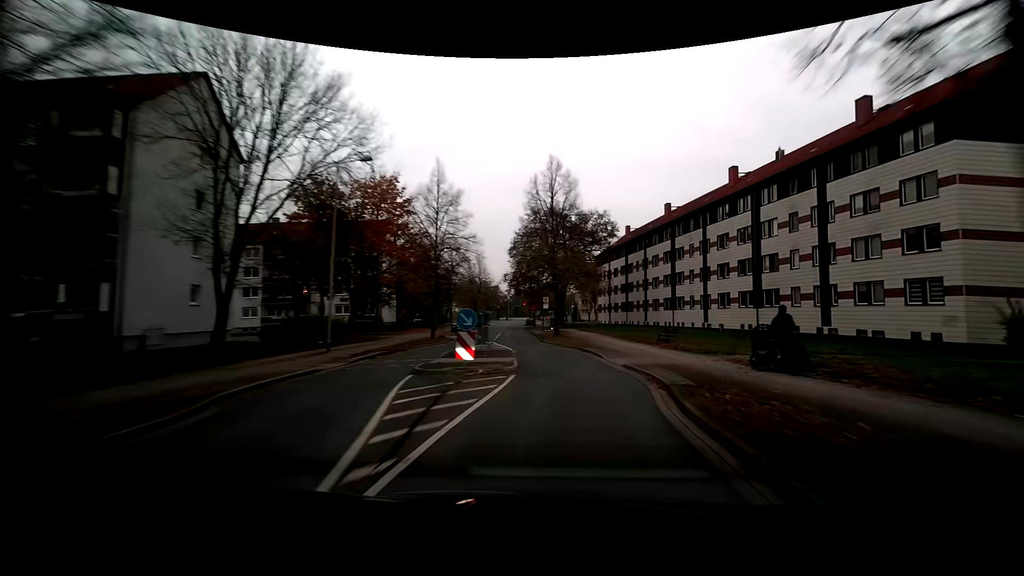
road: residential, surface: asphalt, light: Day
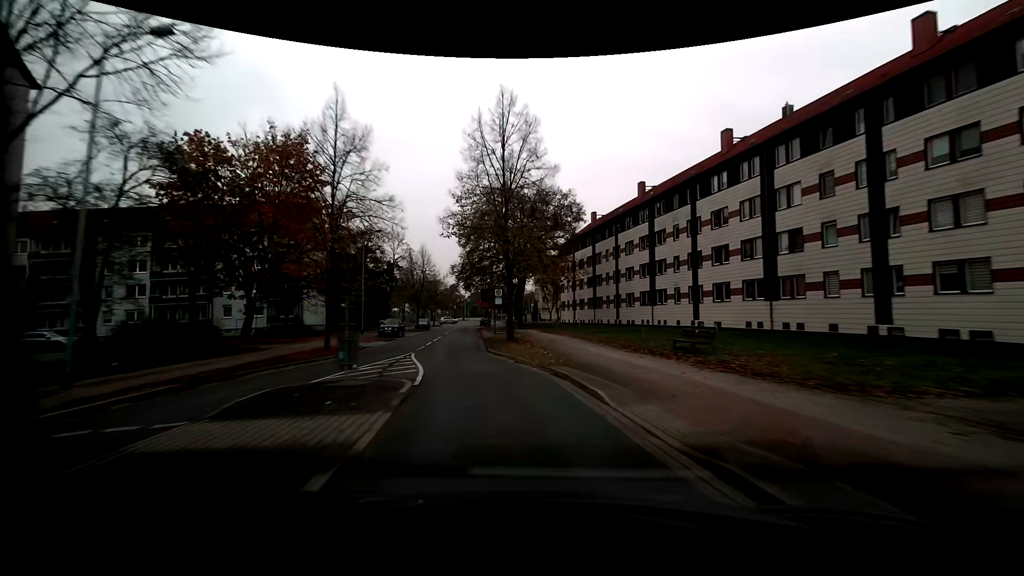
(+0.6, +11.1) m; +5°
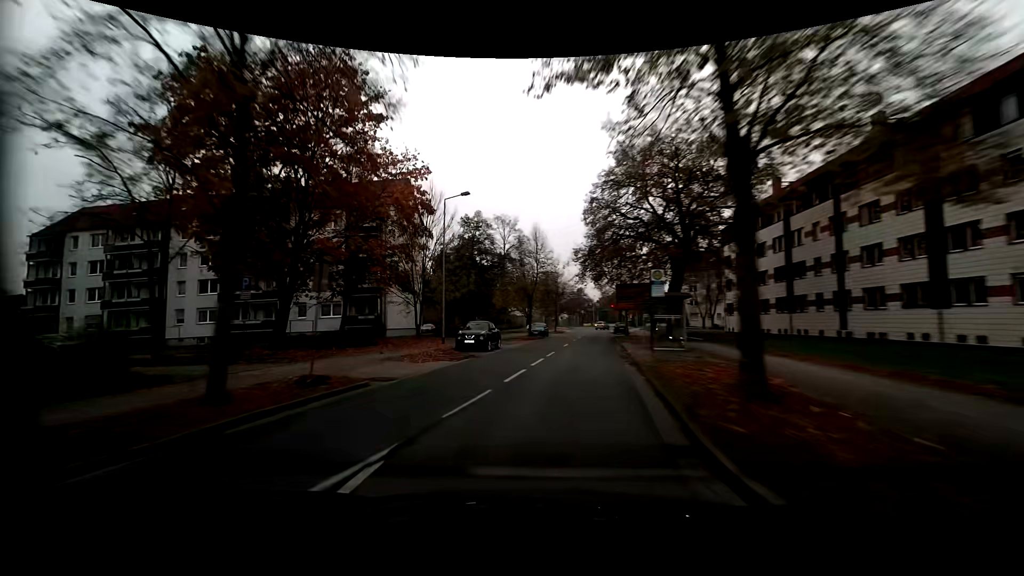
(-2.2, +16.9) m; -15°
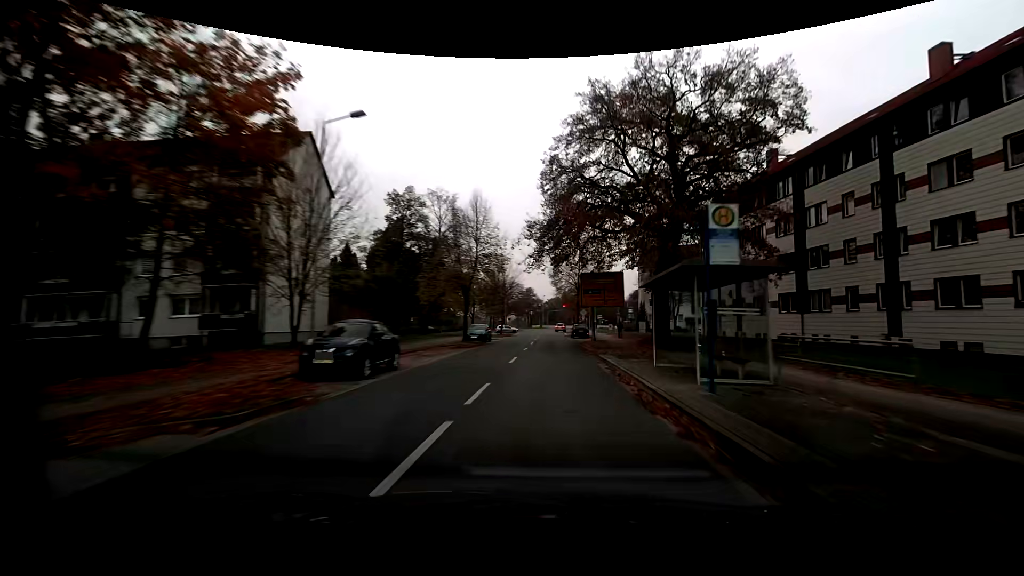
(+0.6, +12.4) m; +7°
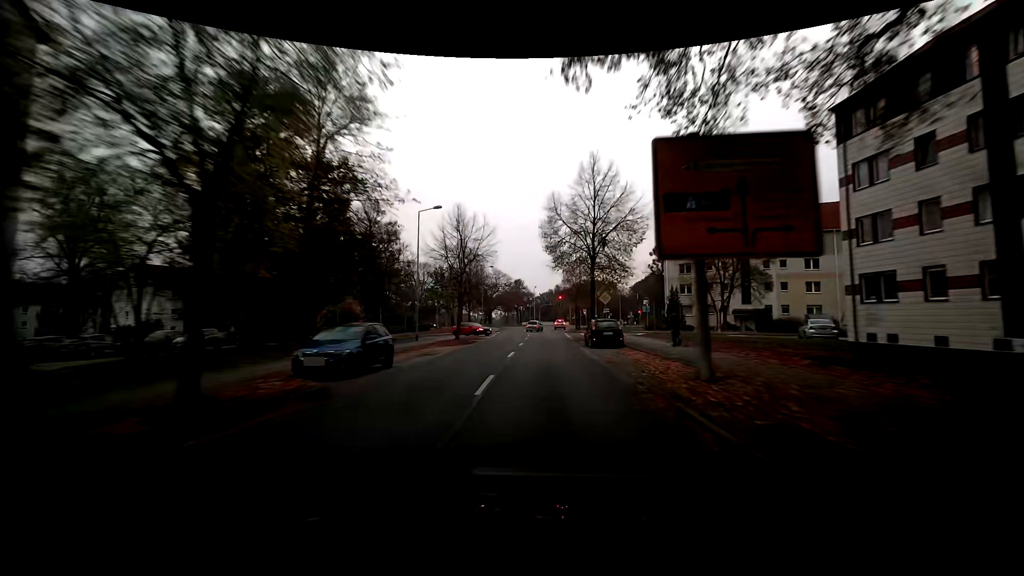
(+0.4, +26.0) m; +1°
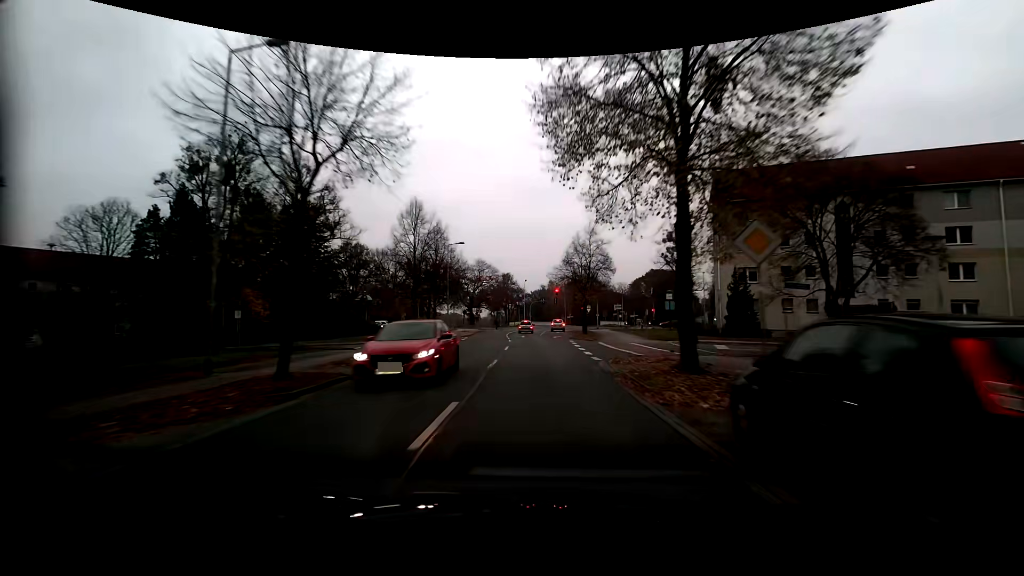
(+0.1, +21.7) m; 0°
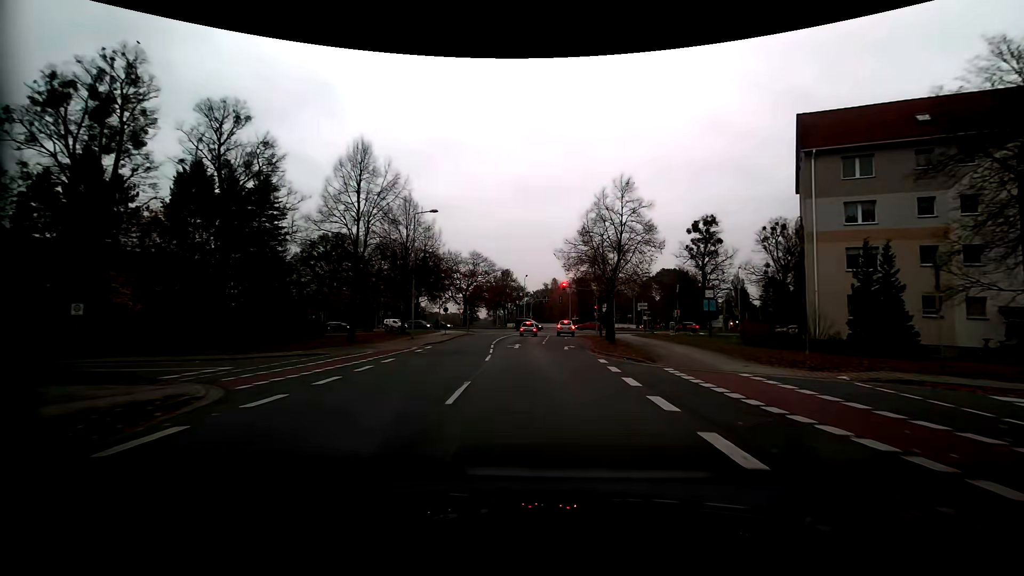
(0.0, +14.6) m; -1°
